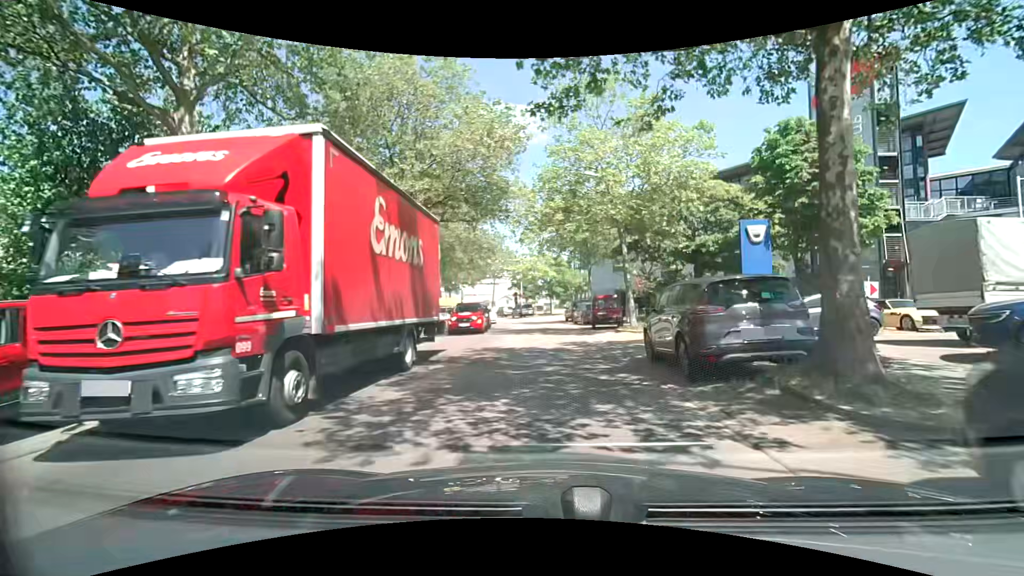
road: tertiary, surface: asphalt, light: Day
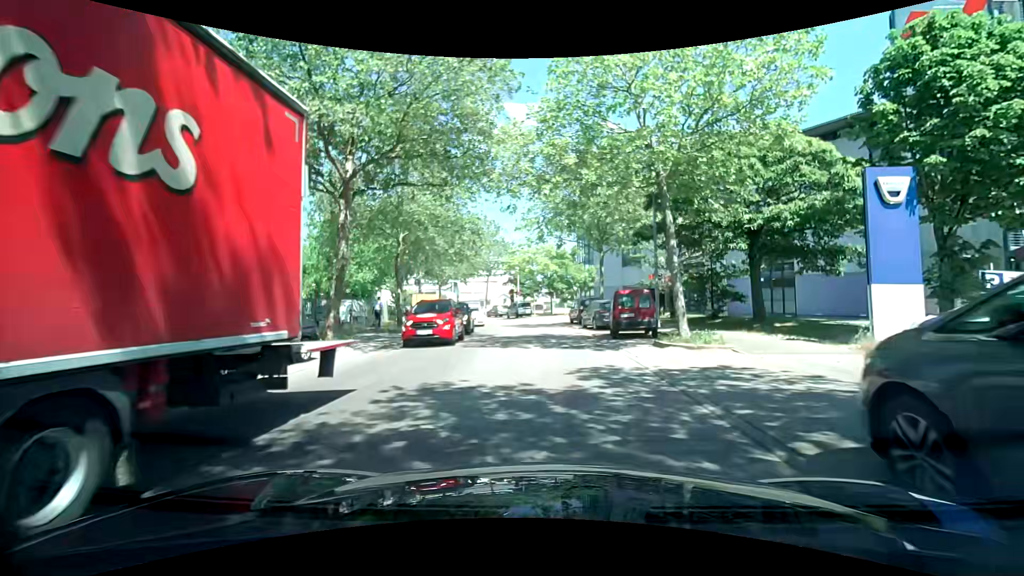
(0.0, +7.9) m; +1°
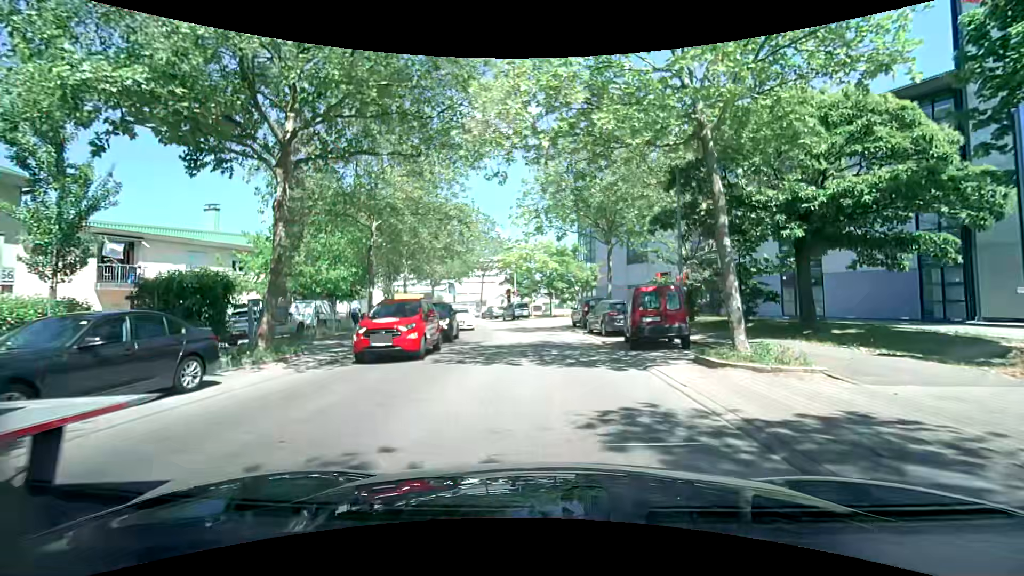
(-0.1, +4.1) m; -1°
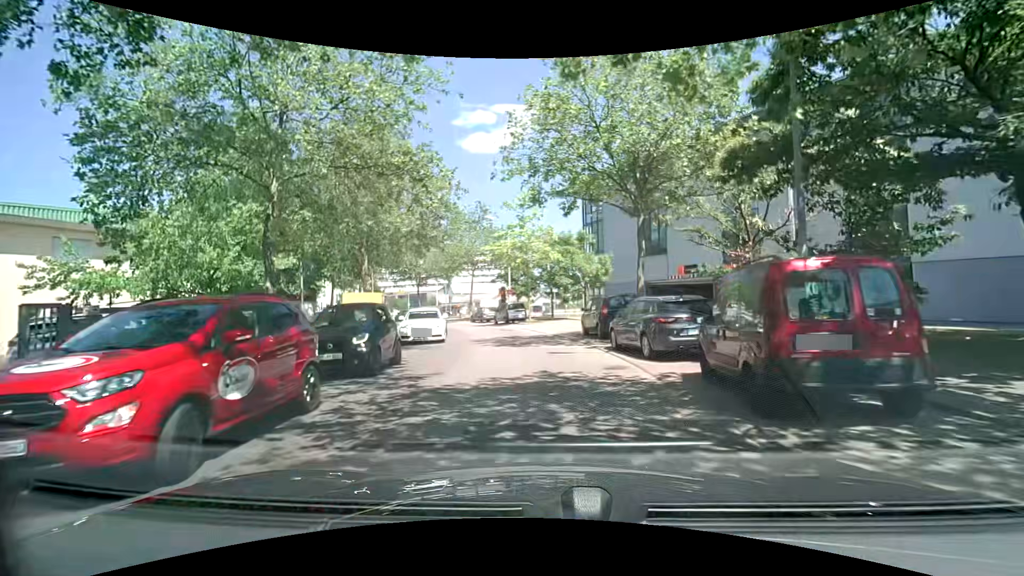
(0.0, +8.4) m; 0°
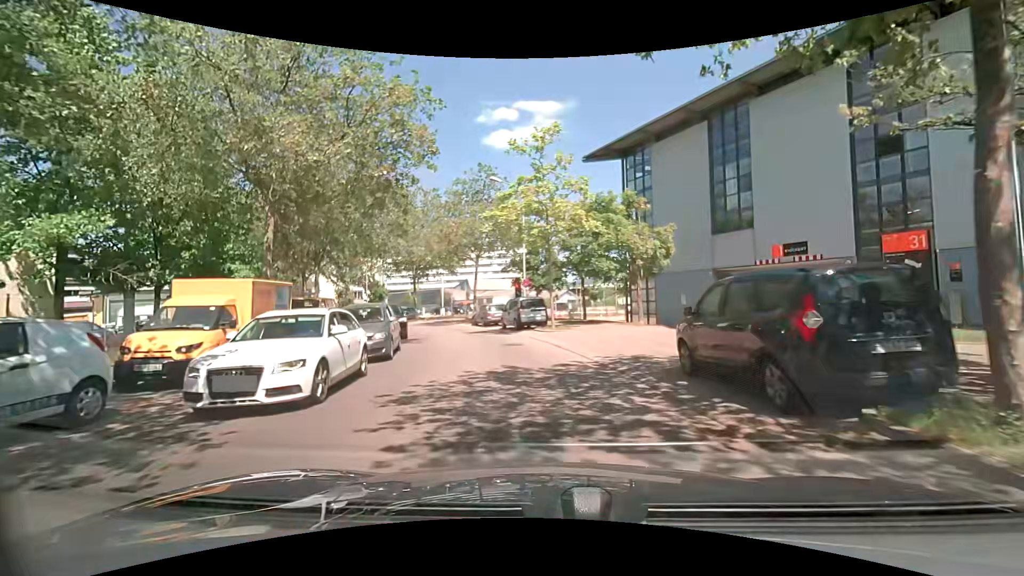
(-0.3, +12.6) m; -5°
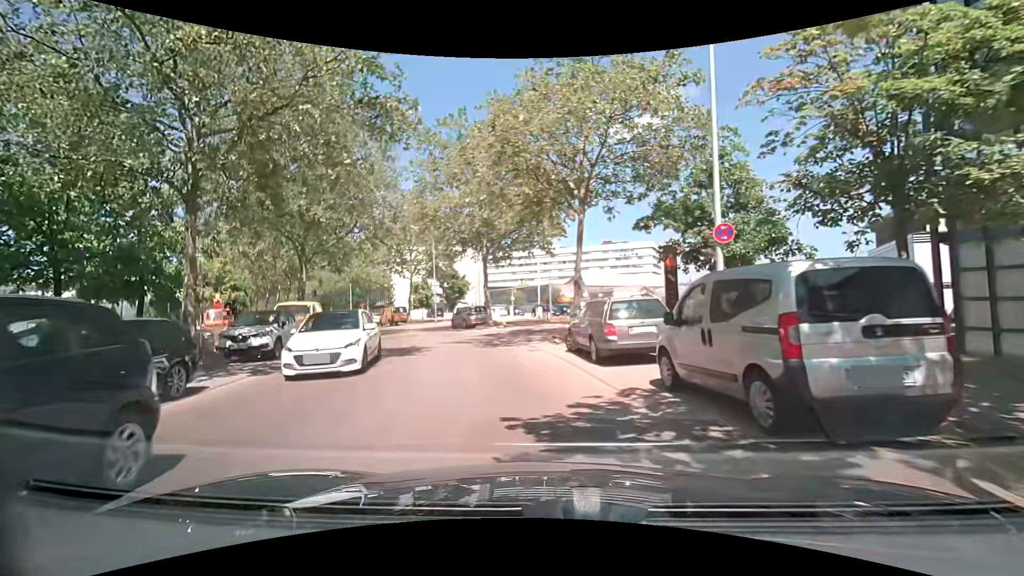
(-1.2, +20.3) m; -12°
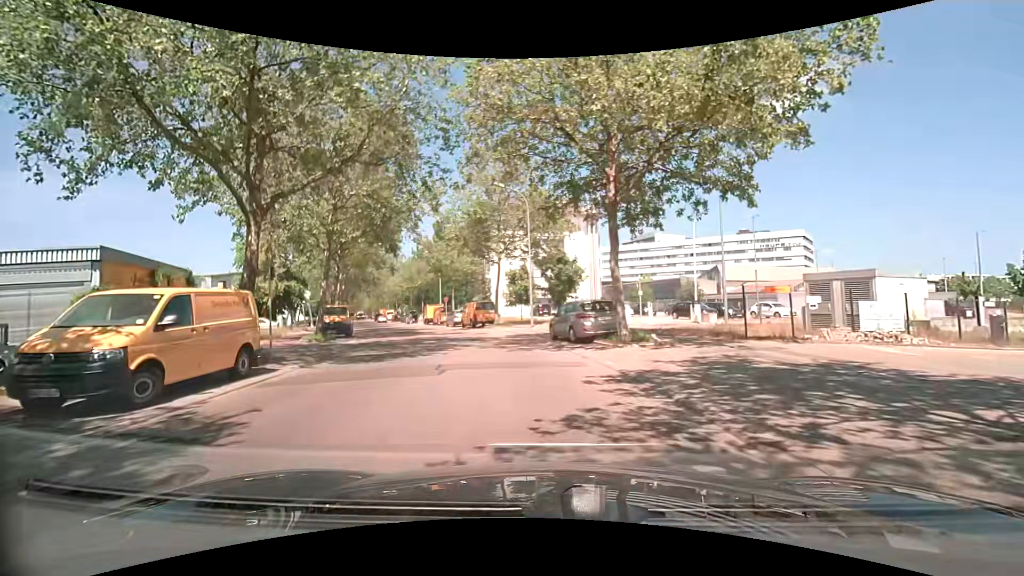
(-1.8, +15.6) m; -12°
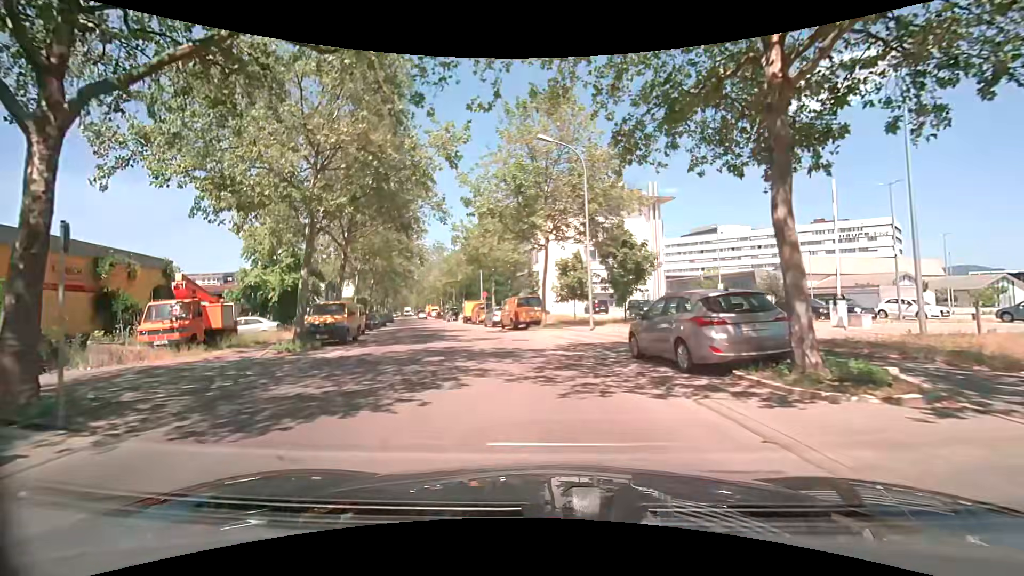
(-0.5, +8.0) m; -7°
(0, +10) (-2, +20) (-4, +30) (-6, +39) (-9, +49) (-12, +59) (-14, +68) (-17, +78) (-19, +88) (-22, +97) m
